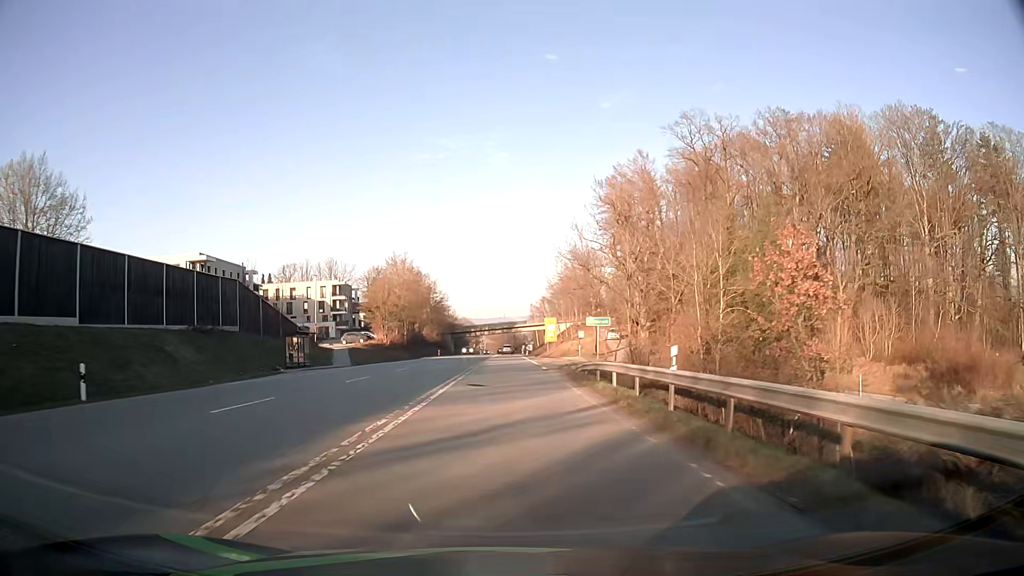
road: secondary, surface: asphalt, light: Day
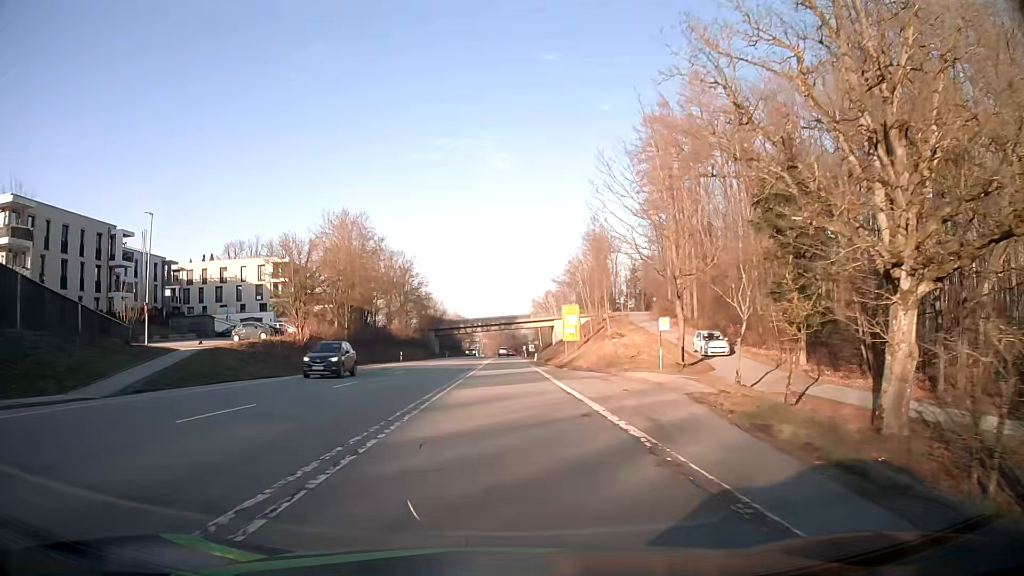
(+0.1, +35.8) m; 0°
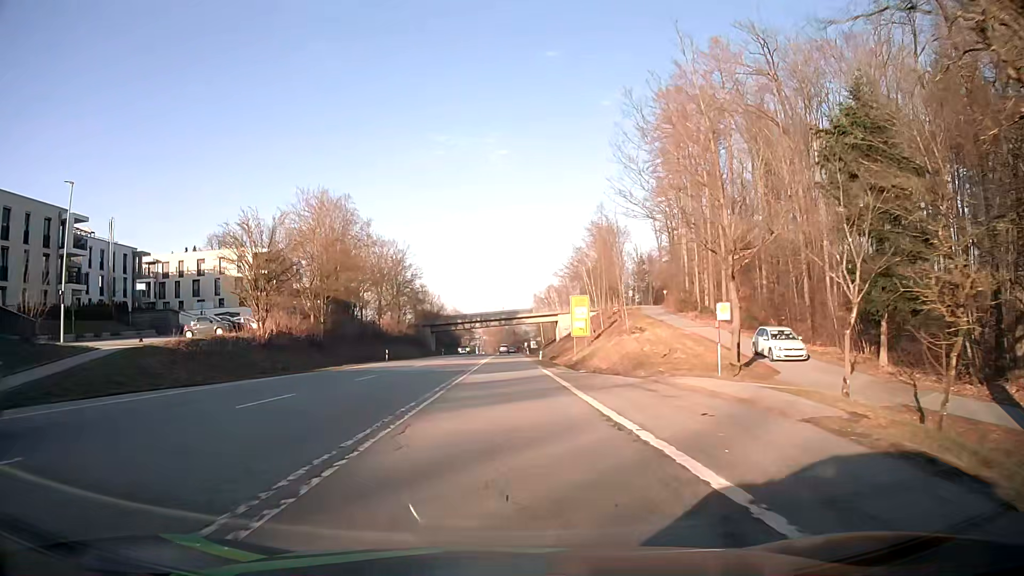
(0.0, +8.7) m; 0°
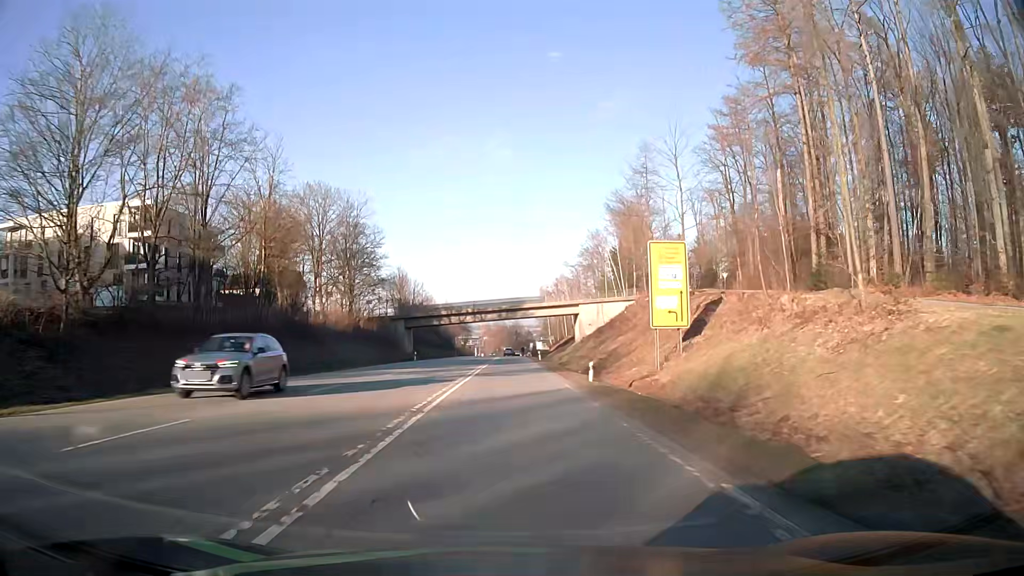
(-0.1, +34.7) m; 0°
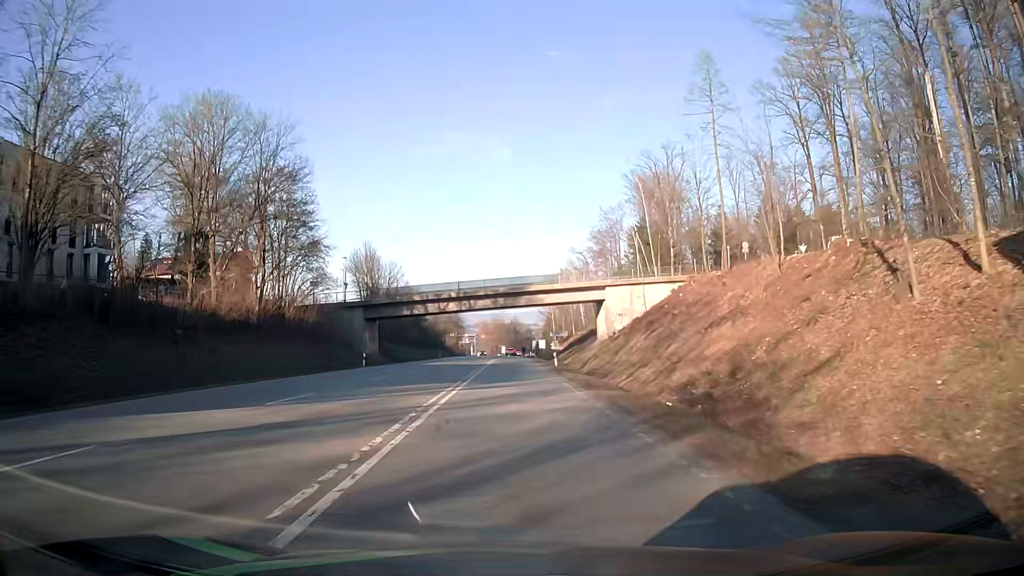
(+0.1, +26.4) m; 0°
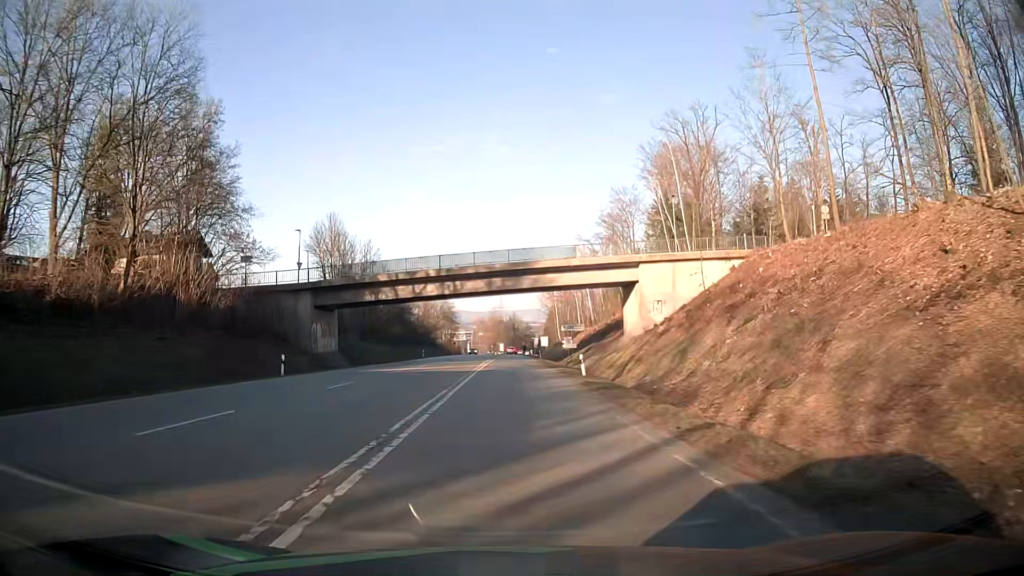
(0.0, +17.9) m; 0°
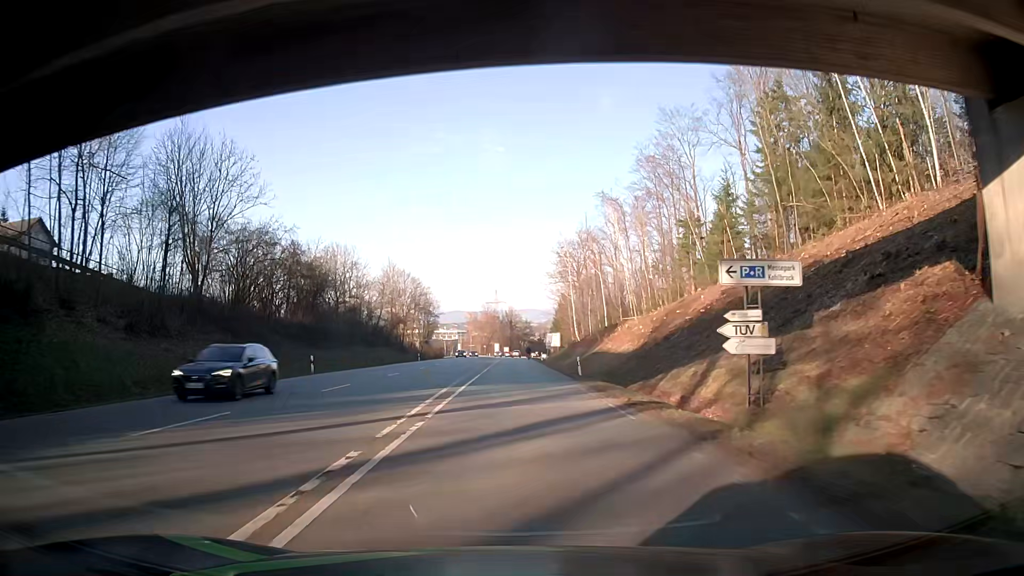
(+0.6, +46.2) m; +1°
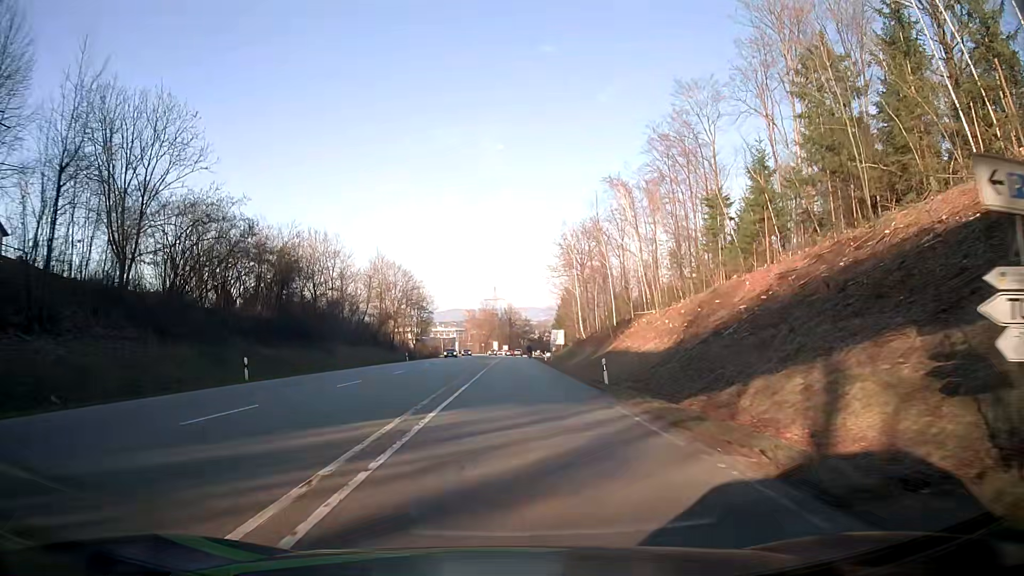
(0.0, +9.4) m; -1°
(0, +10) (0, +20) (+1, +30) (+1, +40) (+1, +50) (+1, +60) (+2, +70) (+2, +80) (+3, +90) (+3, +100) m
